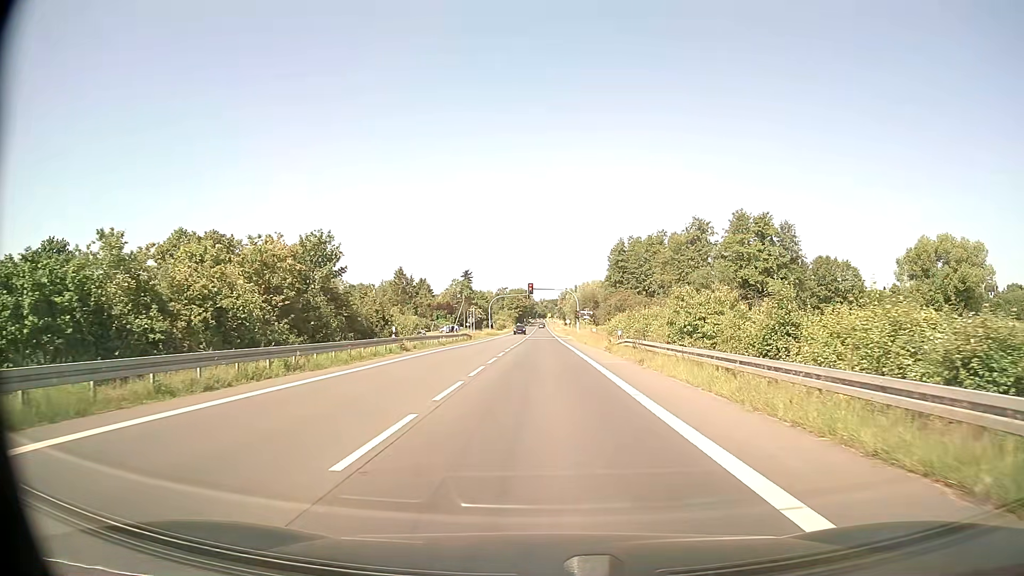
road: secondary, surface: asphalt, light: Day
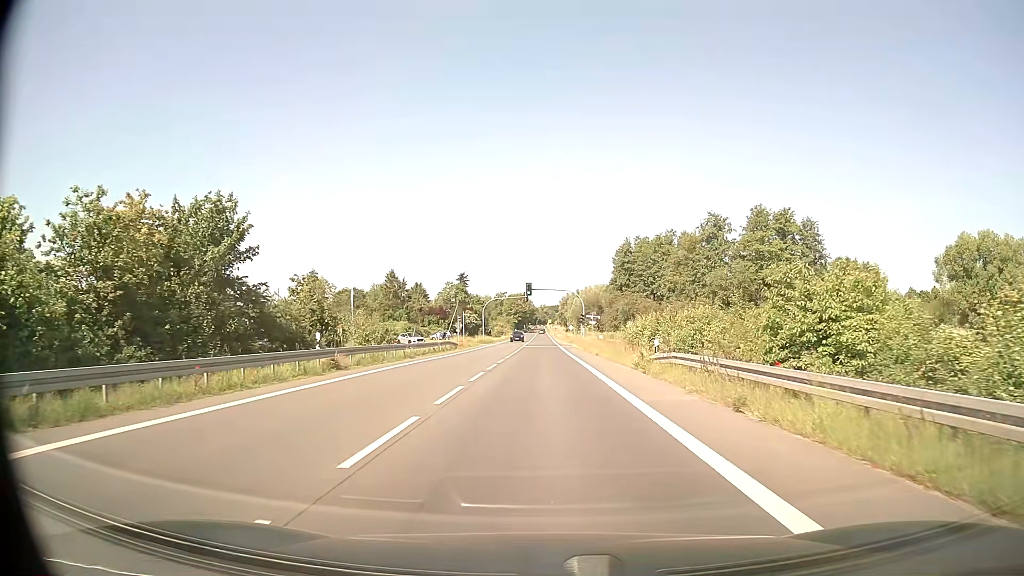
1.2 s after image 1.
(0.0, +11.7) m; 0°
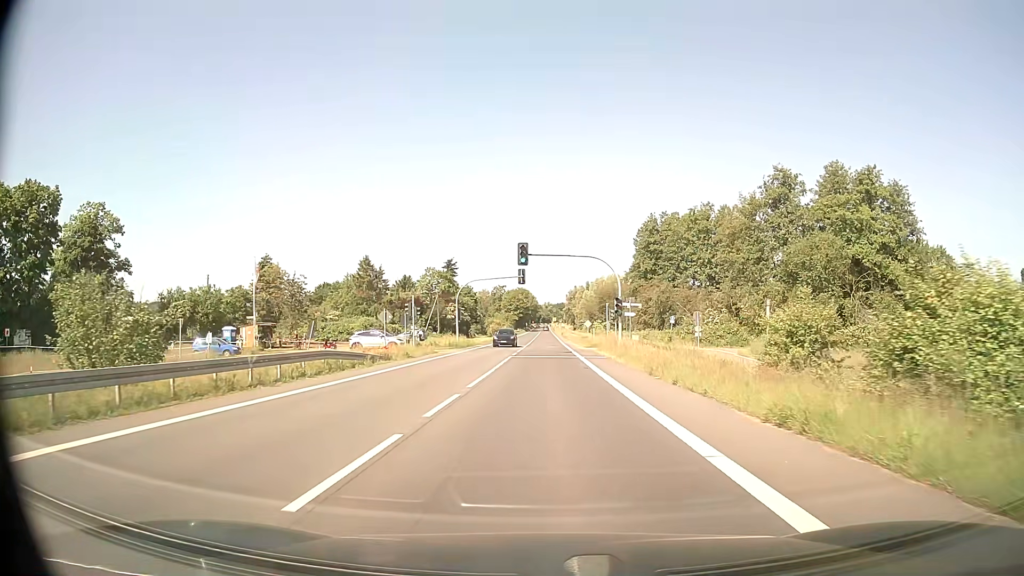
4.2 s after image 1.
(-0.1, +32.1) m; 0°
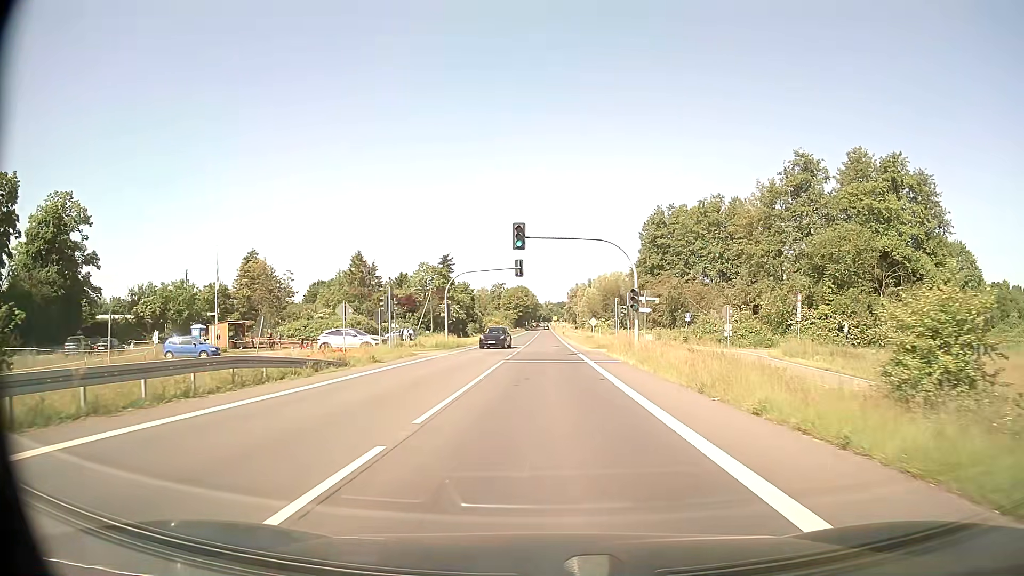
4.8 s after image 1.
(0.0, +7.2) m; 0°
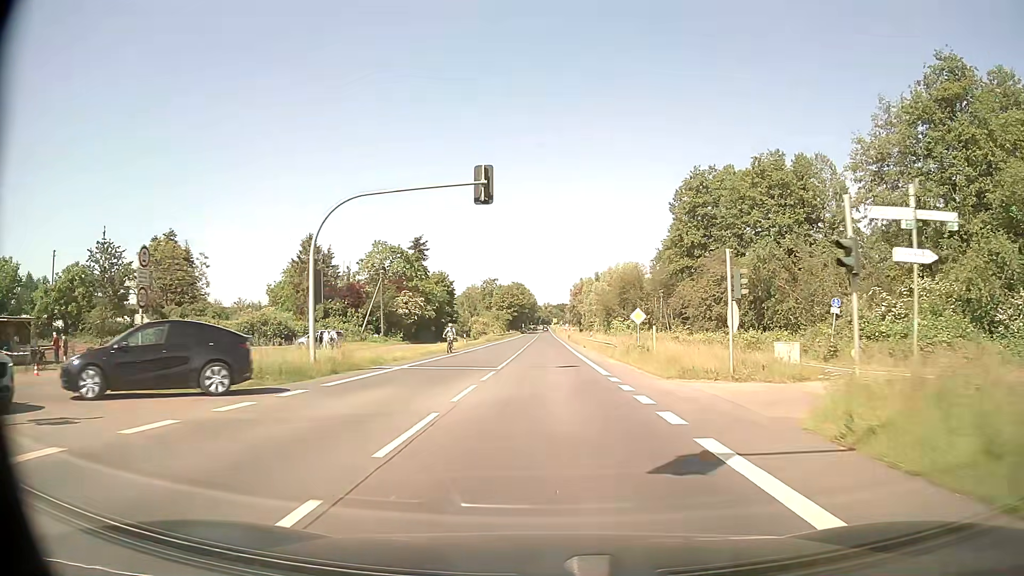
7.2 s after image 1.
(0.0, +32.1) m; 0°
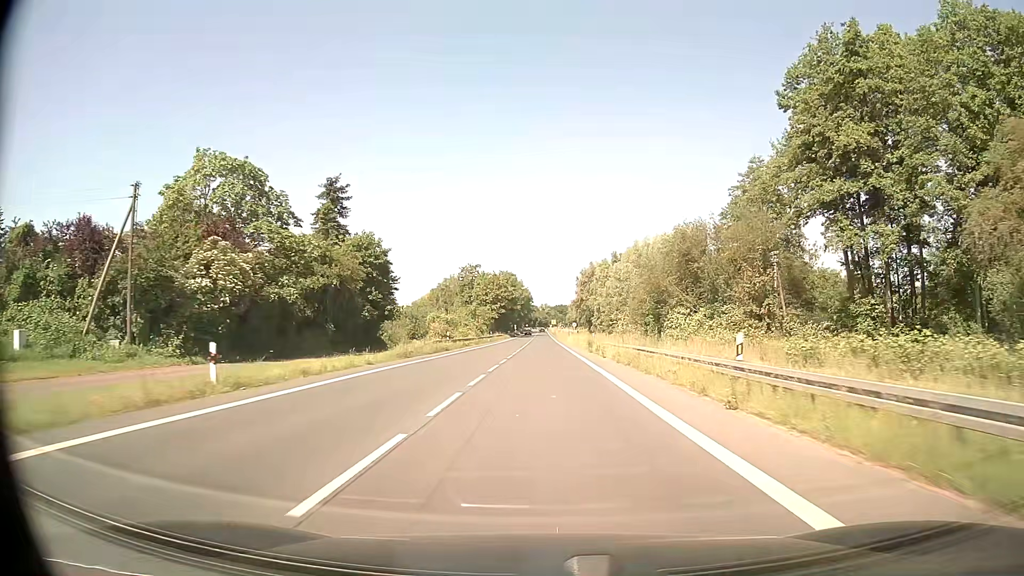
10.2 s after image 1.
(+0.1, +47.2) m; 0°
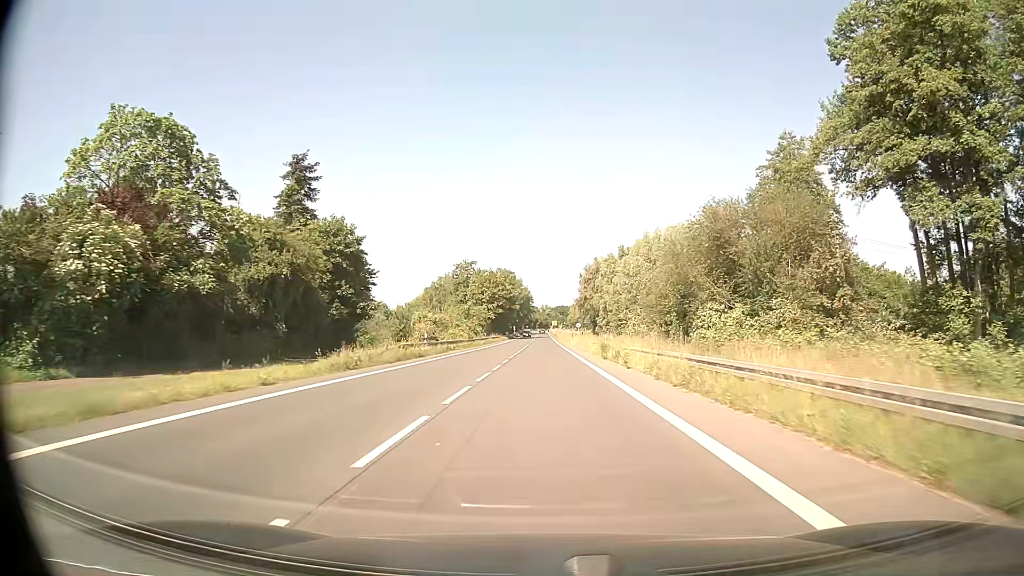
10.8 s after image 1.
(0.0, +10.3) m; 0°
(0, +10) (0, +20) (0, +30) (0, +40) (0, +50) (0, +60) (0, +70) (0, +80) (0, +90) (0, +100) m
